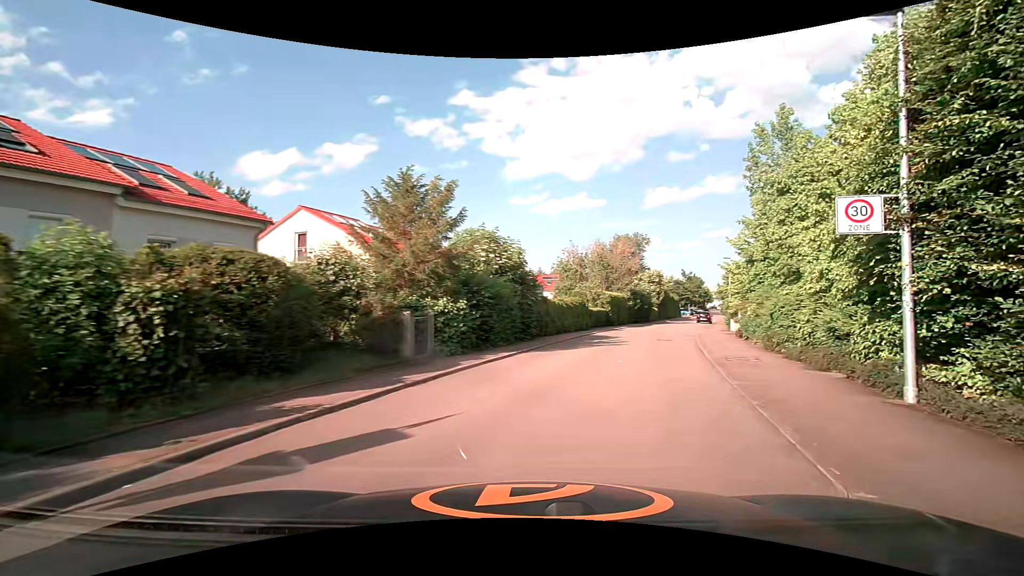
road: residential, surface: asphalt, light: Day
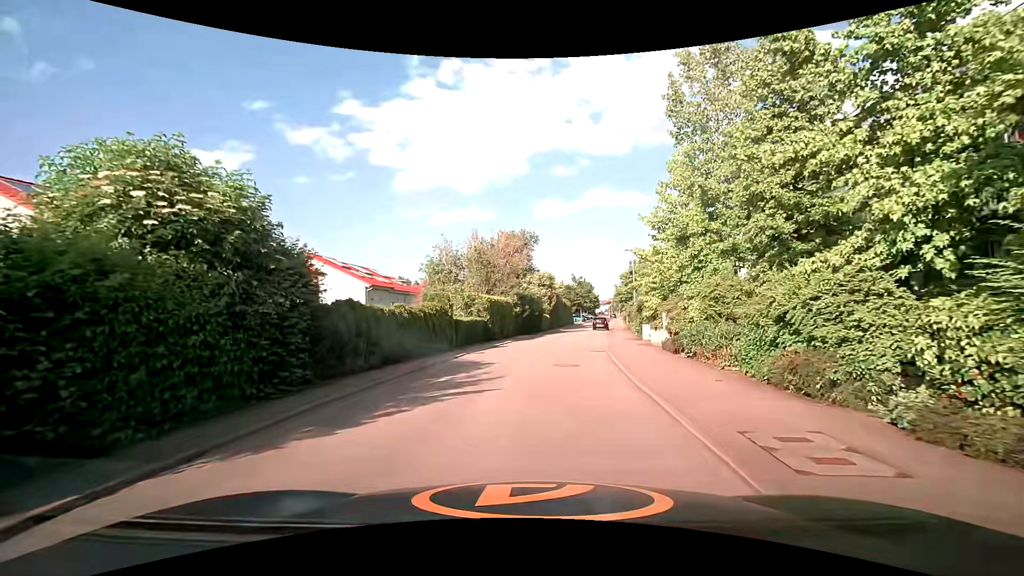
(+2.2, +10.6) m; +11°
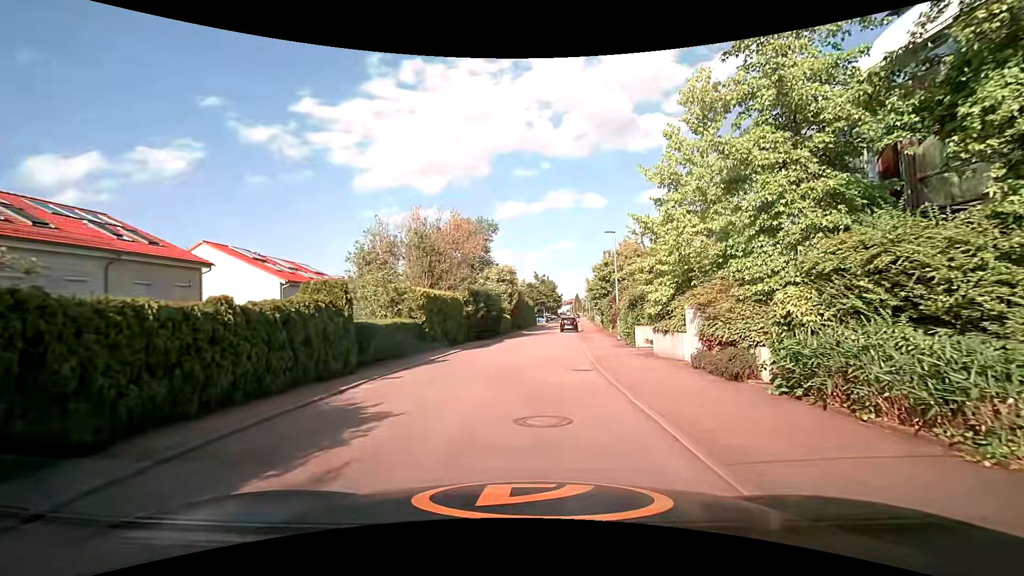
(+0.5, +8.0) m; +6°
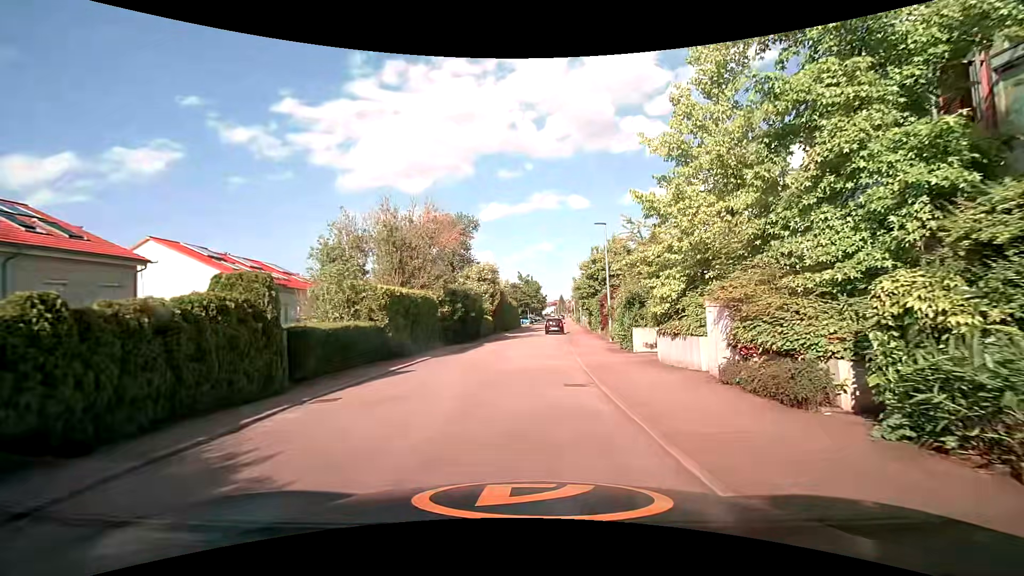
(+0.1, +2.9) m; +3°
(0, +10) (0, +20) (0, +30) (-2, +40) (-1, +50) (0, +60) (+2, +70) (+2, +80) (+2, +90) (+3, +100) m
